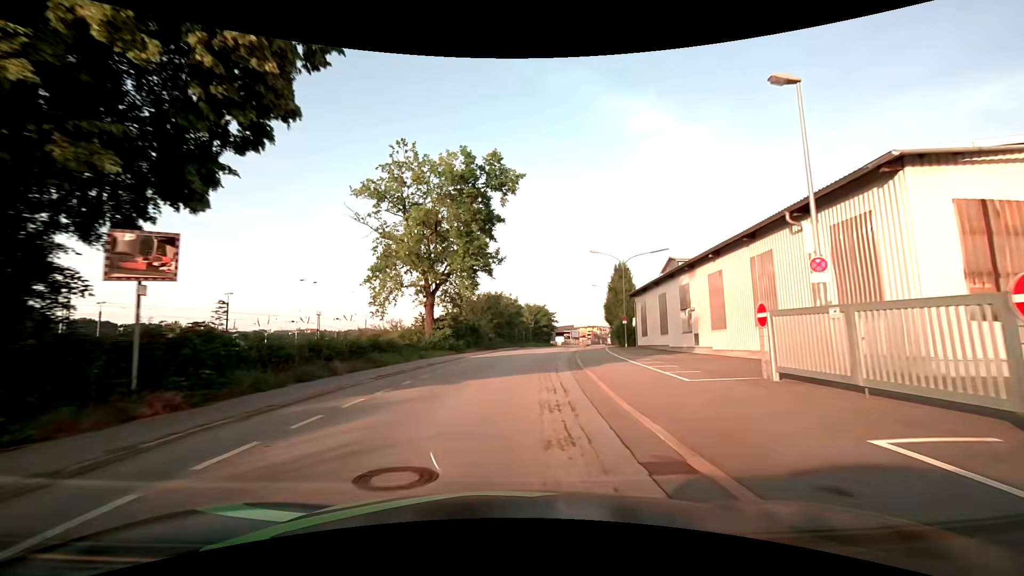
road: residential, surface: asphalt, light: Day
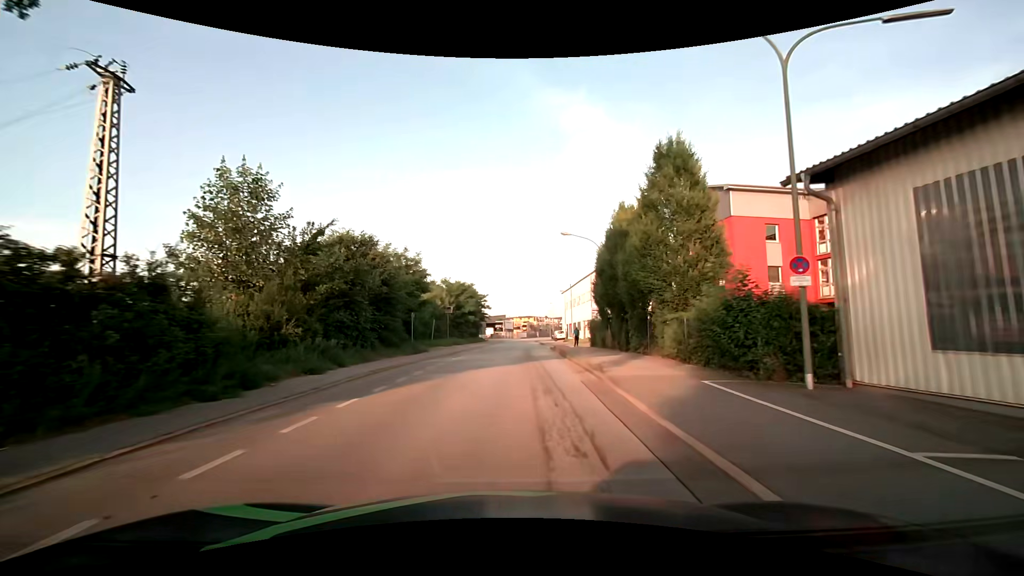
(+2.6, +35.1) m; +8°
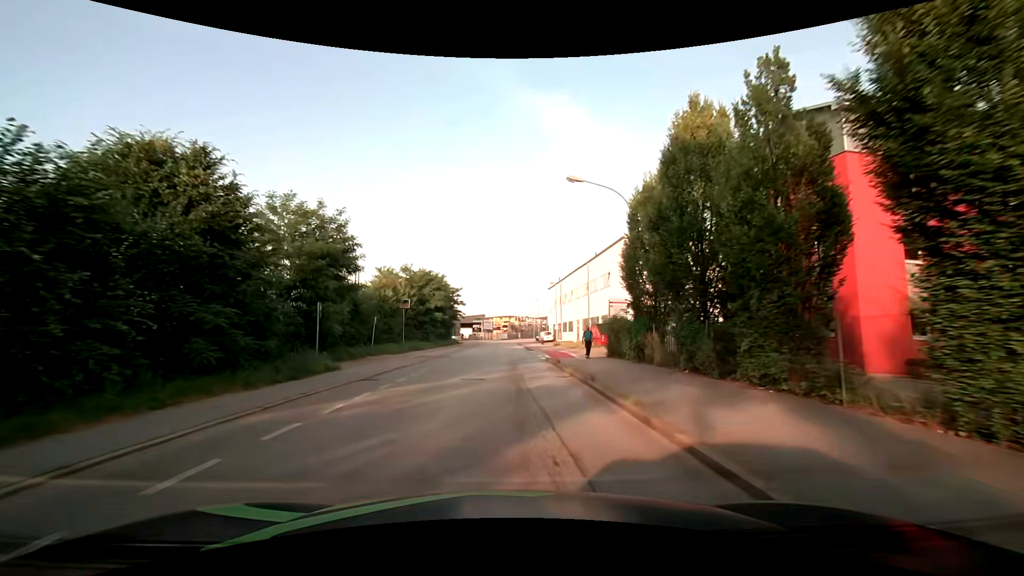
(+0.4, +14.4) m; +2°
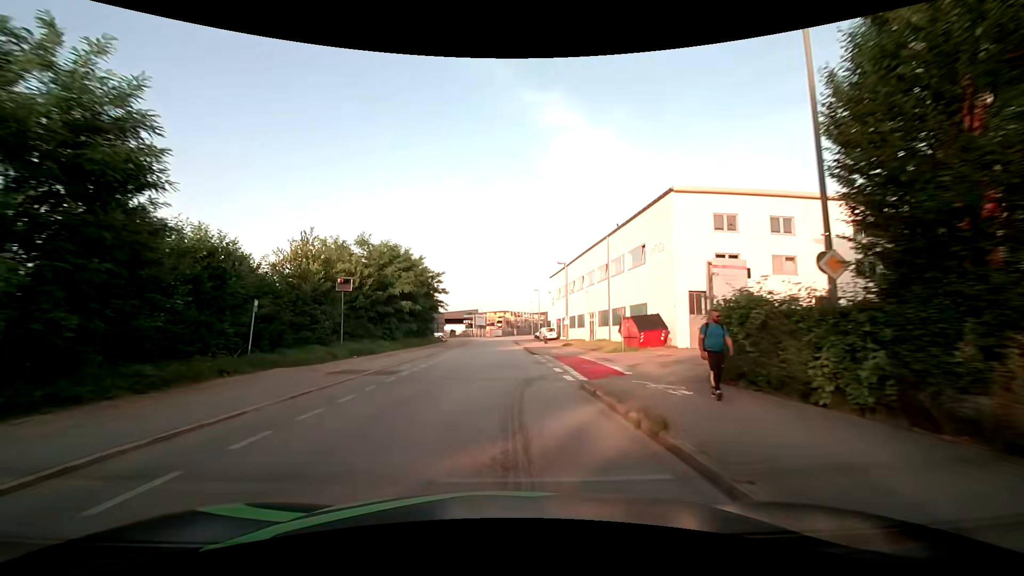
(+0.2, +14.7) m; +1°
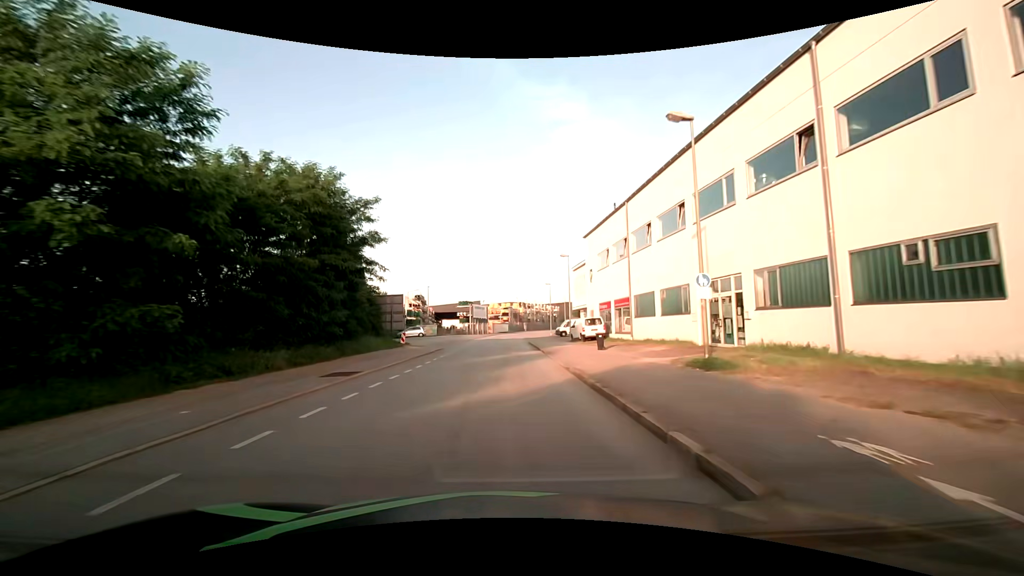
(-0.2, +30.7) m; -1°
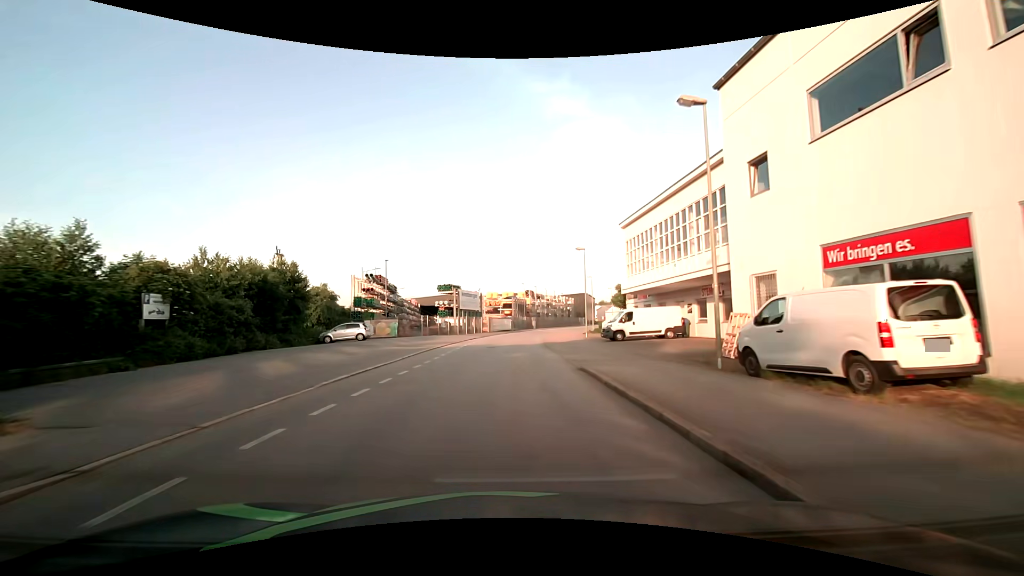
(-0.4, +31.0) m; 0°
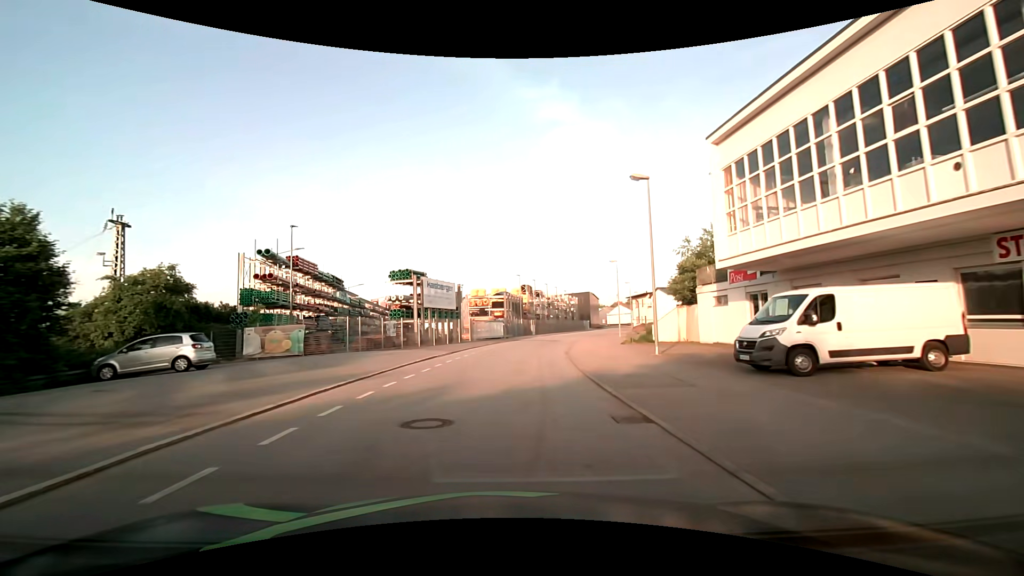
(-0.1, +21.7) m; +1°
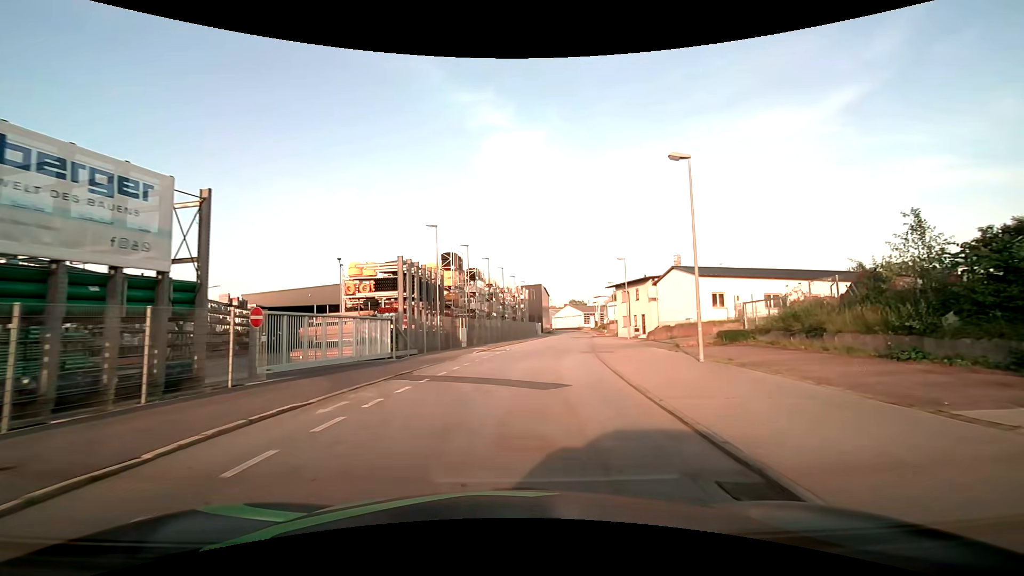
(+1.4, +33.4) m; +7°
(0, +10) (+1, +20) (+3, +30) (+4, +40) (+6, +50) (+8, +59) (+9, +69) (+11, +79) (+13, +89) (+14, +99) m
